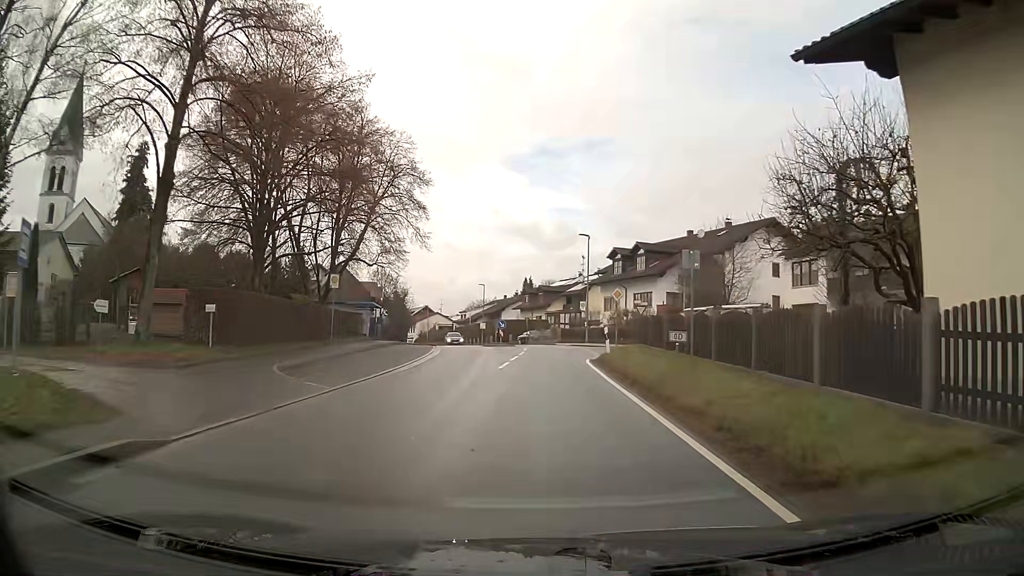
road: secondary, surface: asphalt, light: Day
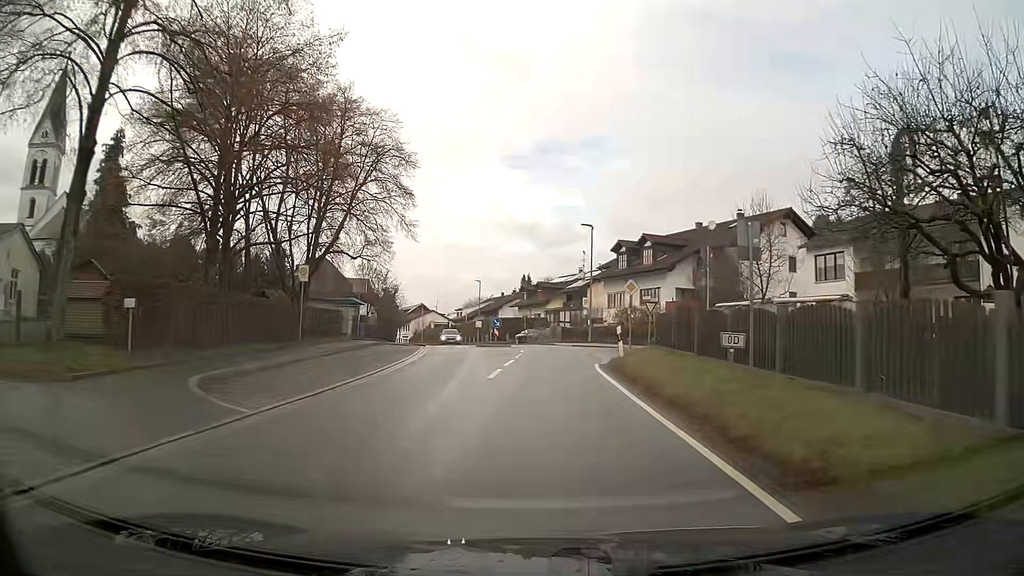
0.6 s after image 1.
(0.0, +4.2) m; 0°
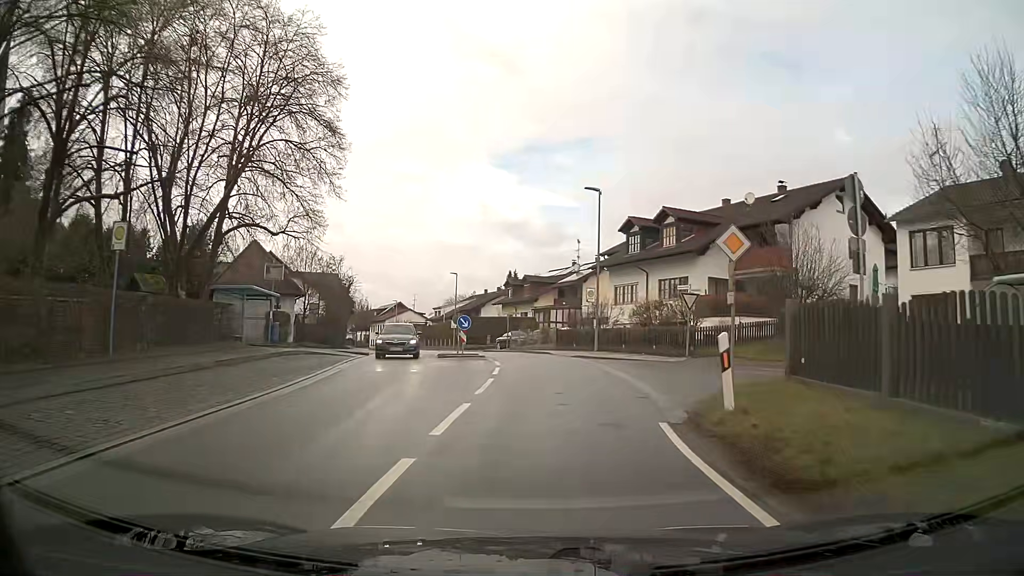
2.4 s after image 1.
(+0.1, +12.9) m; +1°
(0, +10) (0, +20) (-1, +30) (-3, +40) (-6, +49) (-8, +59) (-11, +69) (-14, +78) (-17, +88) (-21, +97) m
